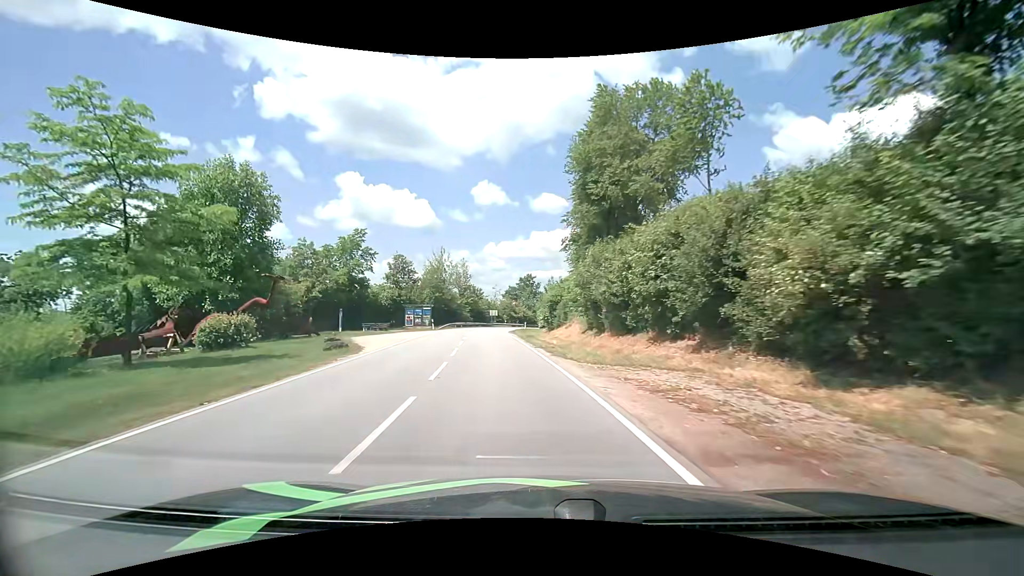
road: tertiary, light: Day
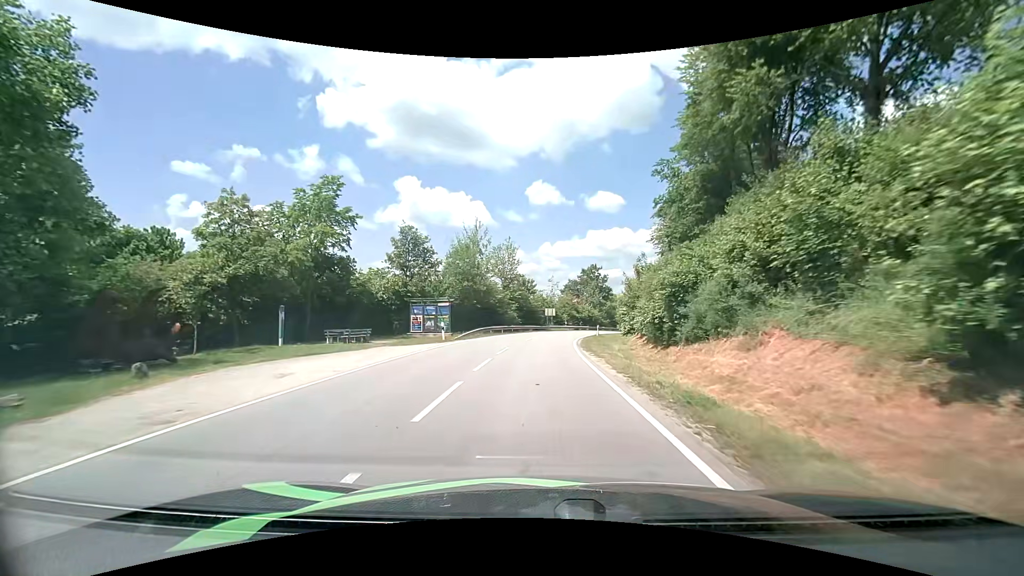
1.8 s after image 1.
(-1.9, +22.4) m; -7°
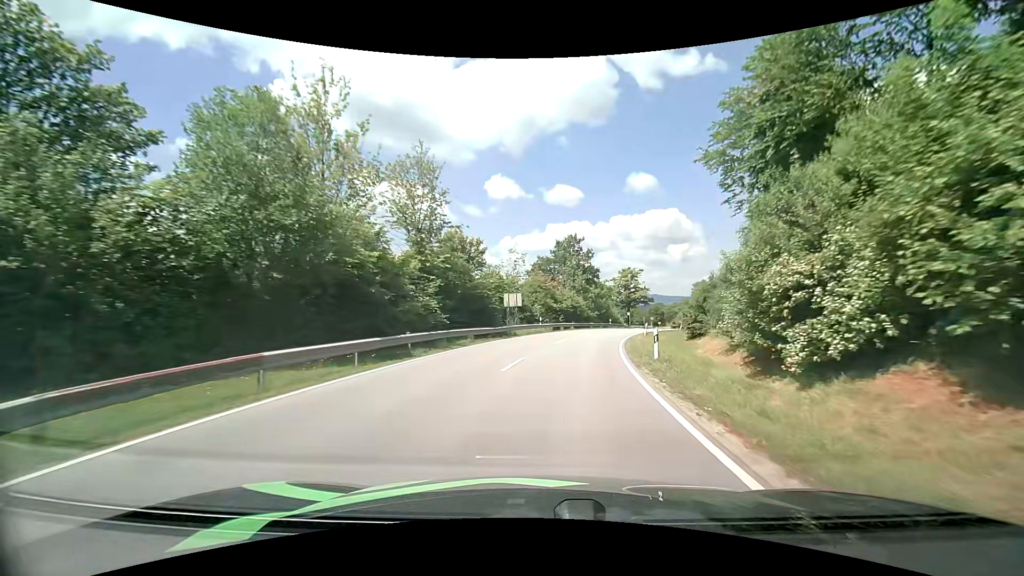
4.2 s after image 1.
(+0.4, +31.3) m; +4°
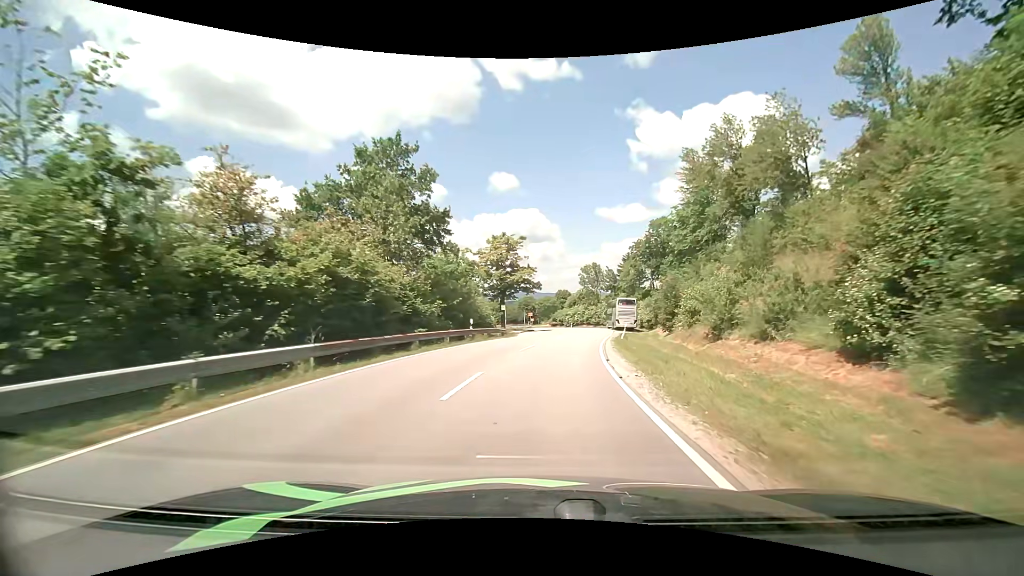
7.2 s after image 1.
(+5.3, +39.3) m; +15°
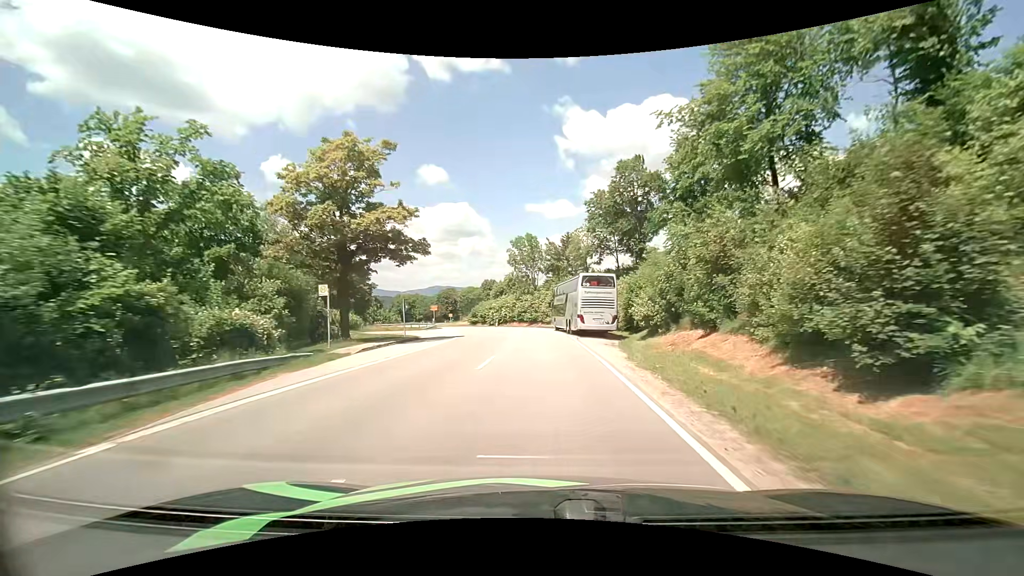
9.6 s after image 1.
(+2.8, +31.4) m; +9°
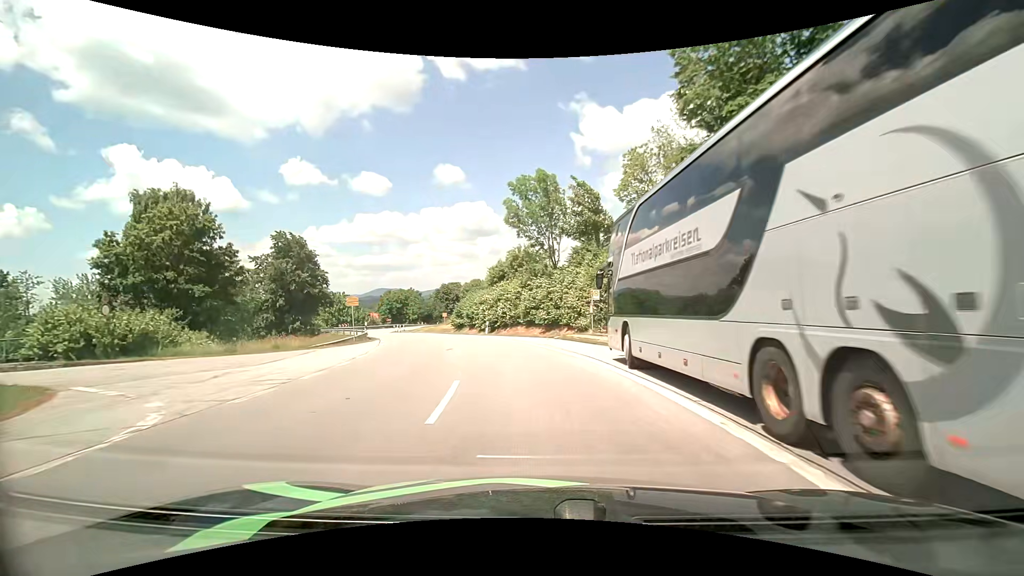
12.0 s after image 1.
(-0.1, +30.3) m; -2°
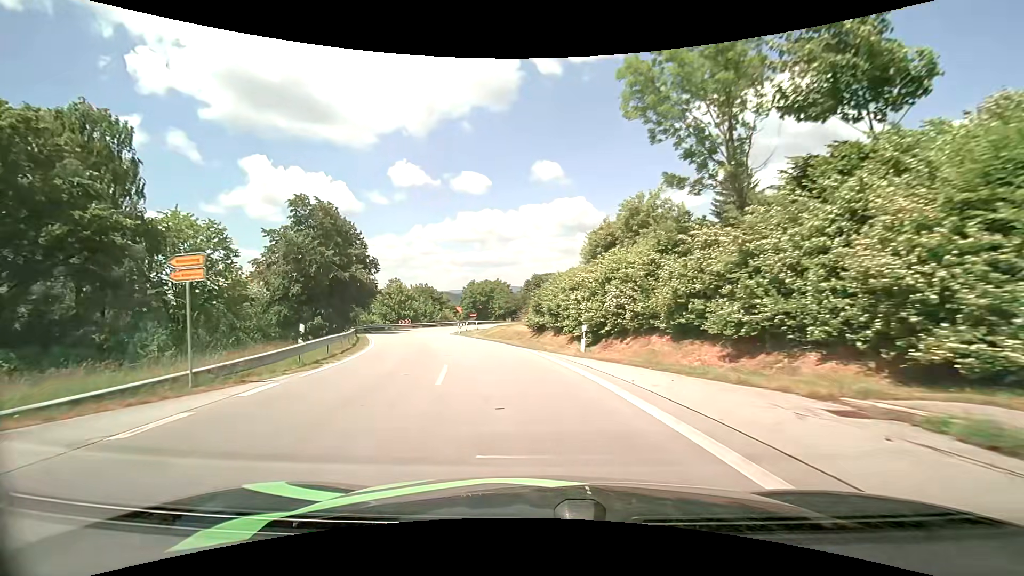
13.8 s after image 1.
(-1.6, +21.1) m; -11°
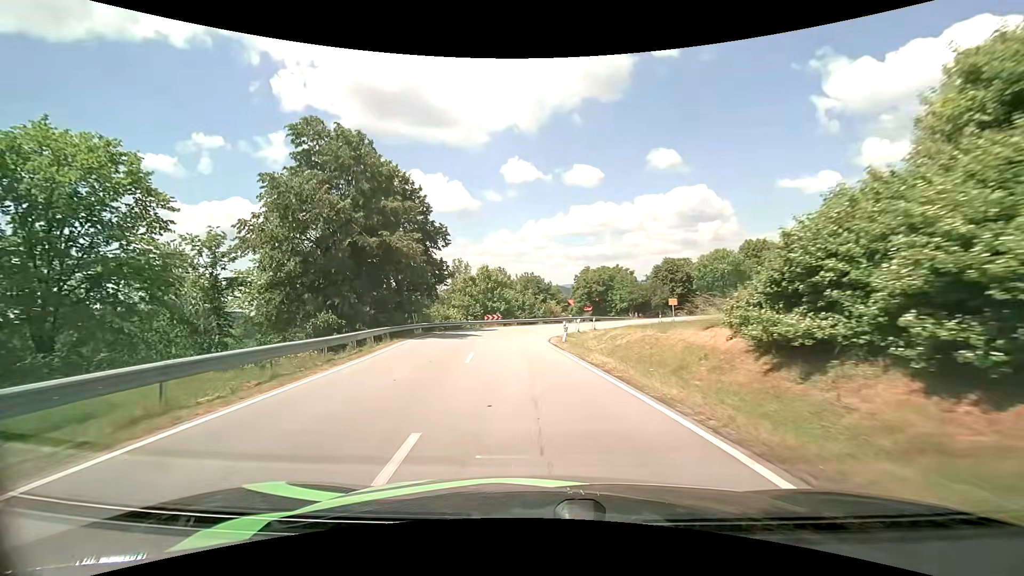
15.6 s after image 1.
(-2.5, +20.3) m; -13°
(0, +10) (-1, +20) (-1, +30) (0, +40) (+4, +49) (+9, +57) (+16, +65) (+23, +72) (+30, +79) (+37, +87) m
